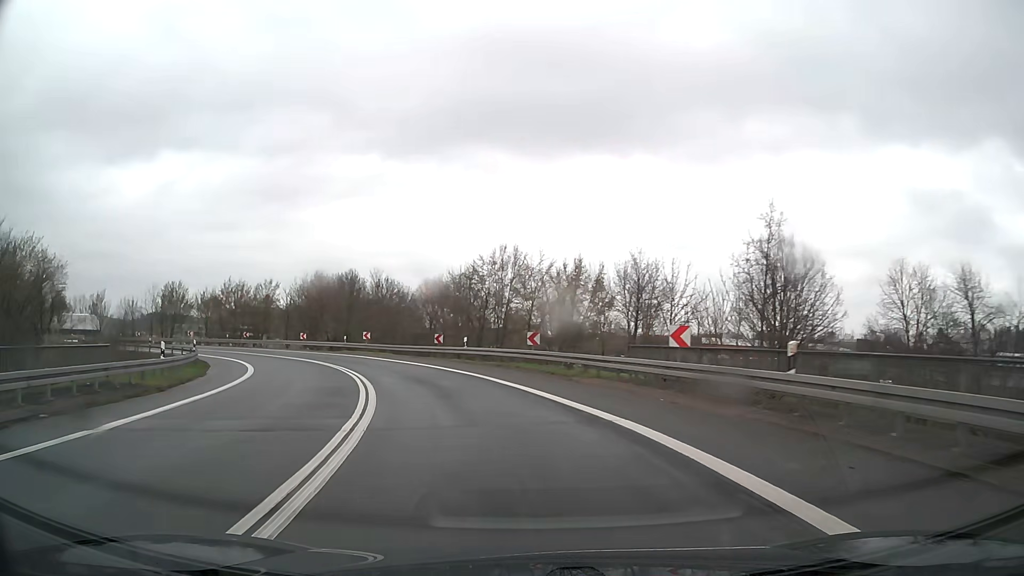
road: trunk_link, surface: asphalt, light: Day
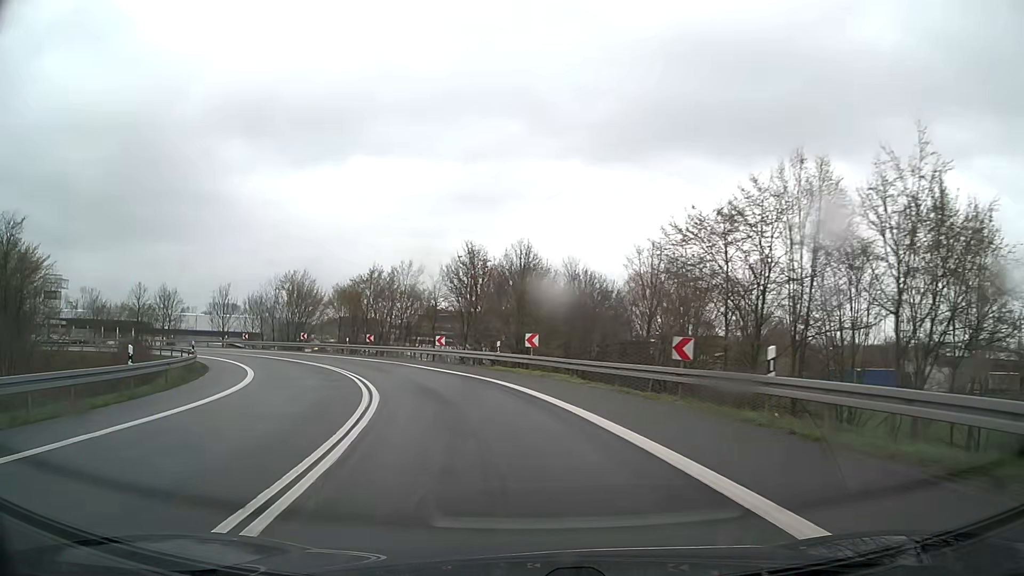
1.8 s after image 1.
(-3.3, +22.9) m; -17°
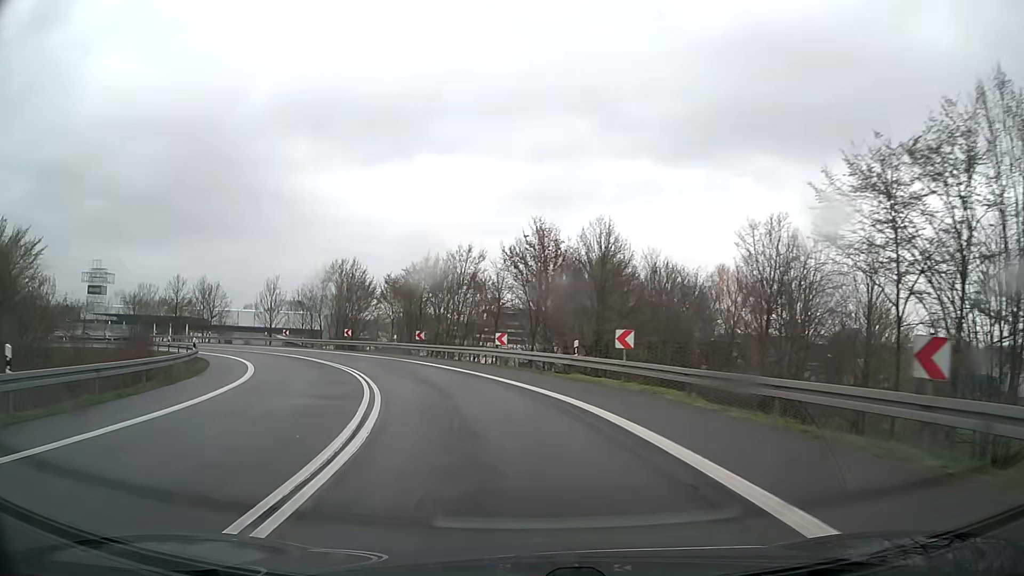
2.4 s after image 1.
(-0.4, +7.8) m; -6°
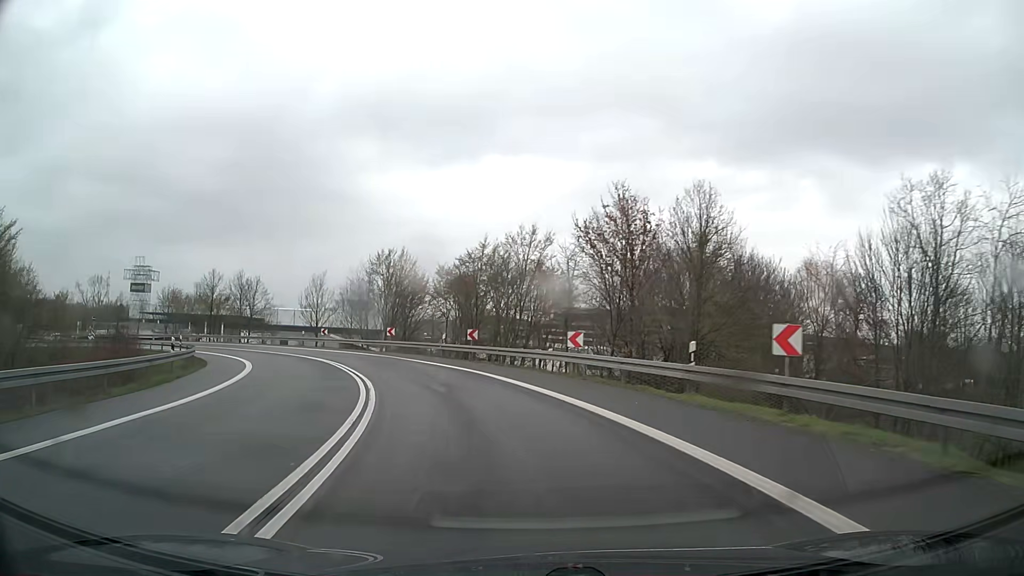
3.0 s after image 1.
(-0.4, +7.9) m; -5°
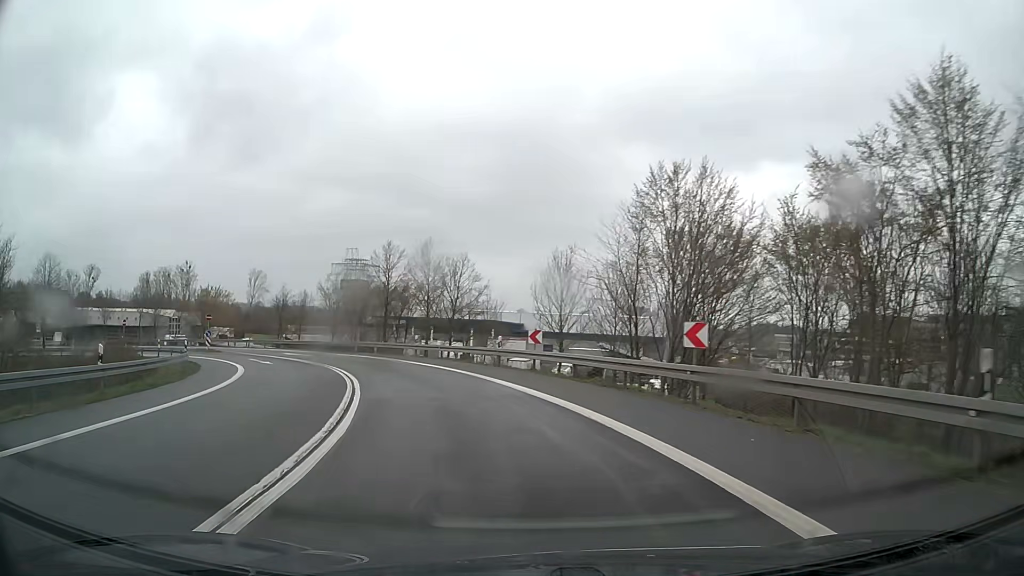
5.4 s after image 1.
(-6.0, +30.4) m; -24°
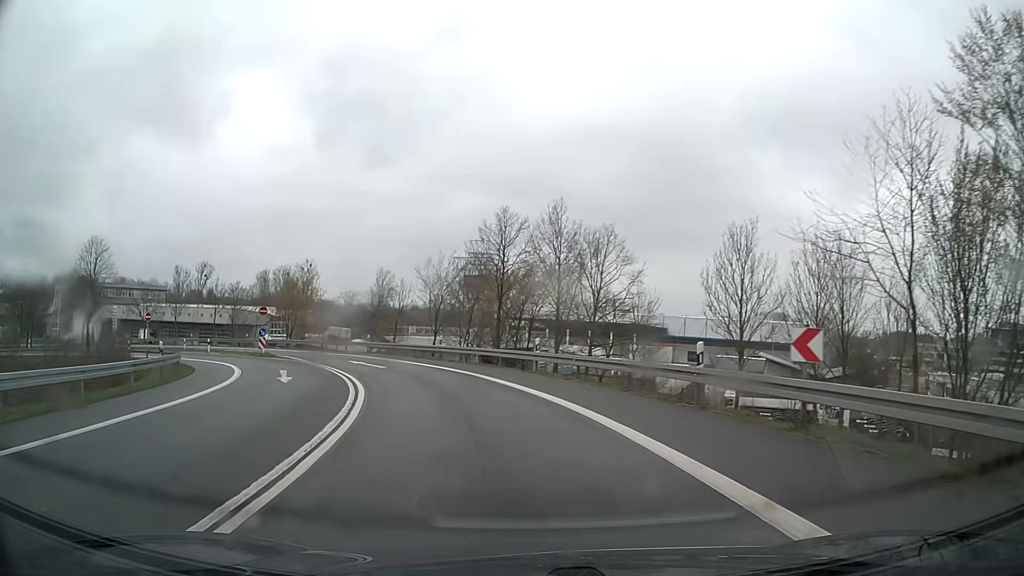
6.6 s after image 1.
(-1.6, +15.1) m; -11°
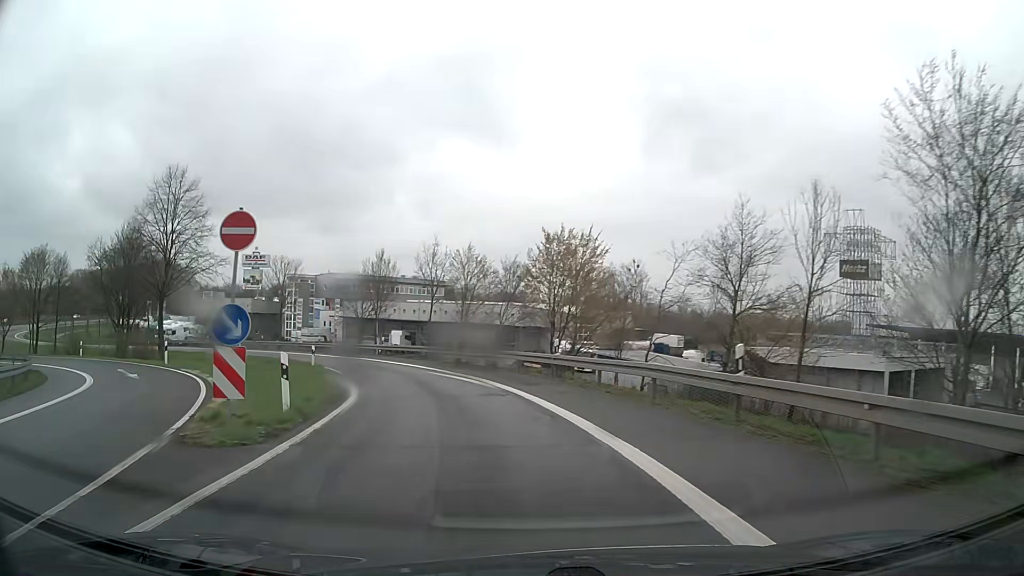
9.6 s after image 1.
(-8.4, +35.4) m; -28°
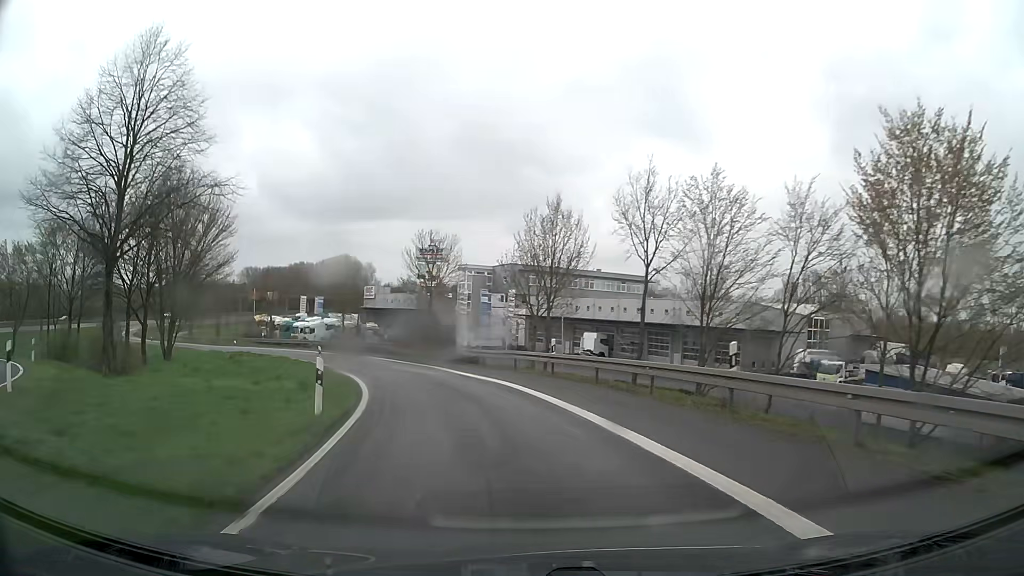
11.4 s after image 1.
(-3.2, +21.6) m; -17°
